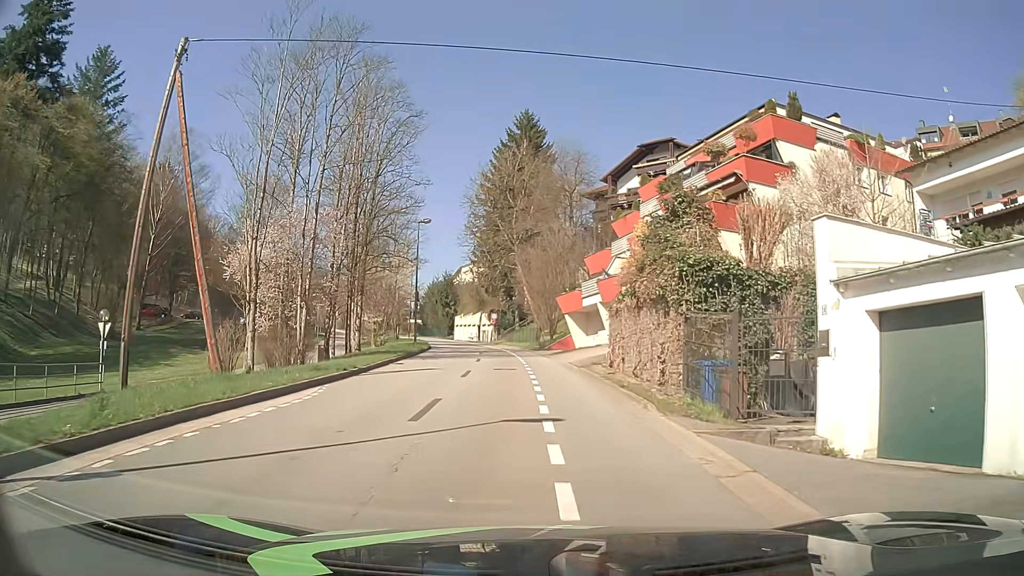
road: tertiary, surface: asphalt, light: Day
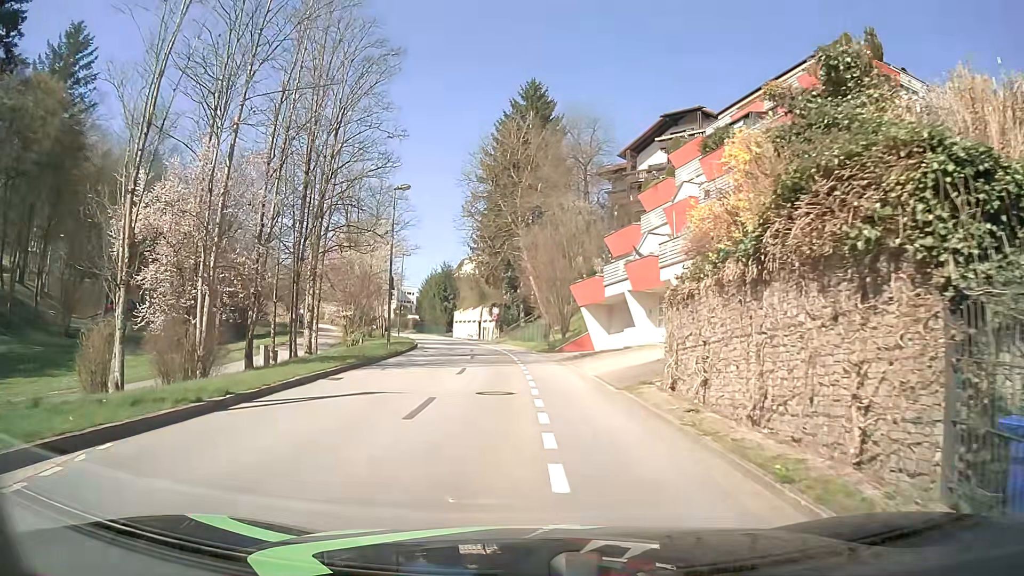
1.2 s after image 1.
(0.0, +9.2) m; 0°
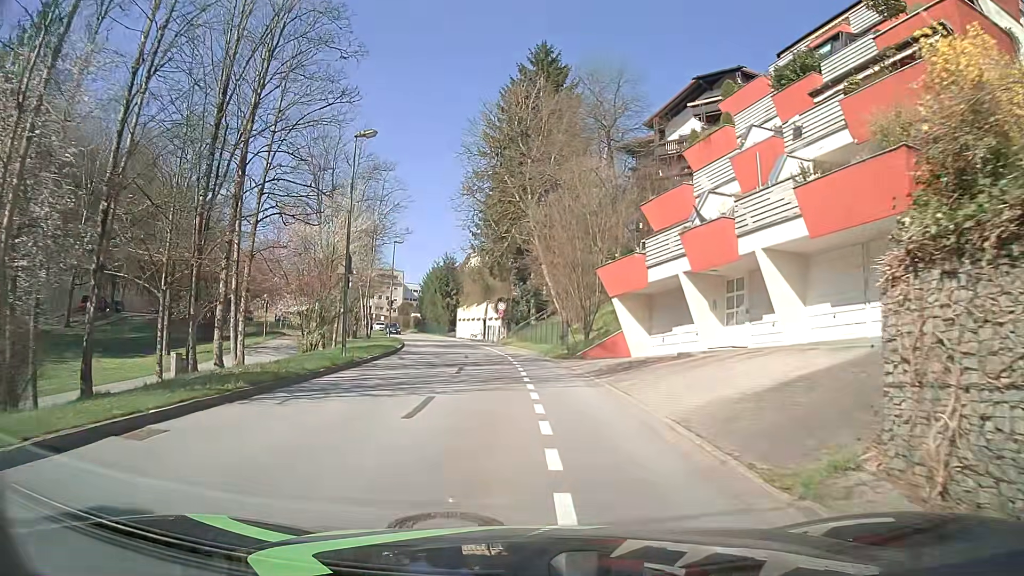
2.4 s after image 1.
(-0.1, +9.2) m; -1°
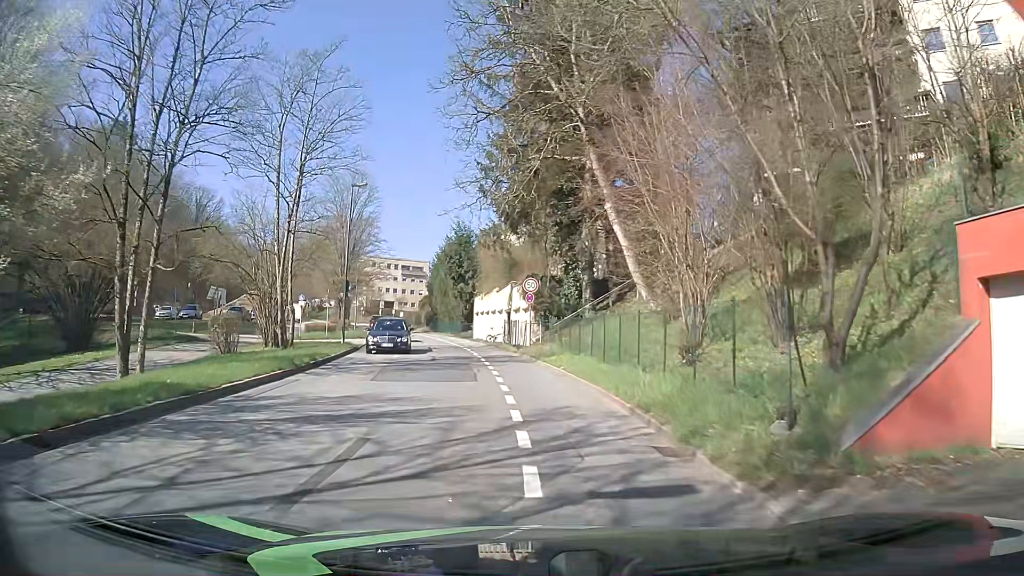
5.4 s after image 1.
(-0.4, +23.1) m; -3°
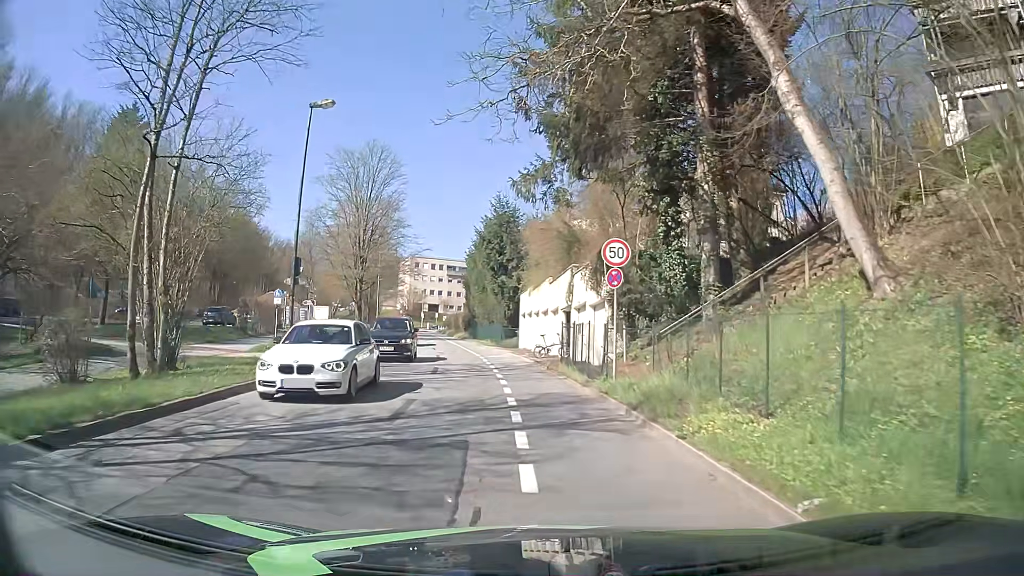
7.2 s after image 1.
(-0.6, +13.9) m; -5°
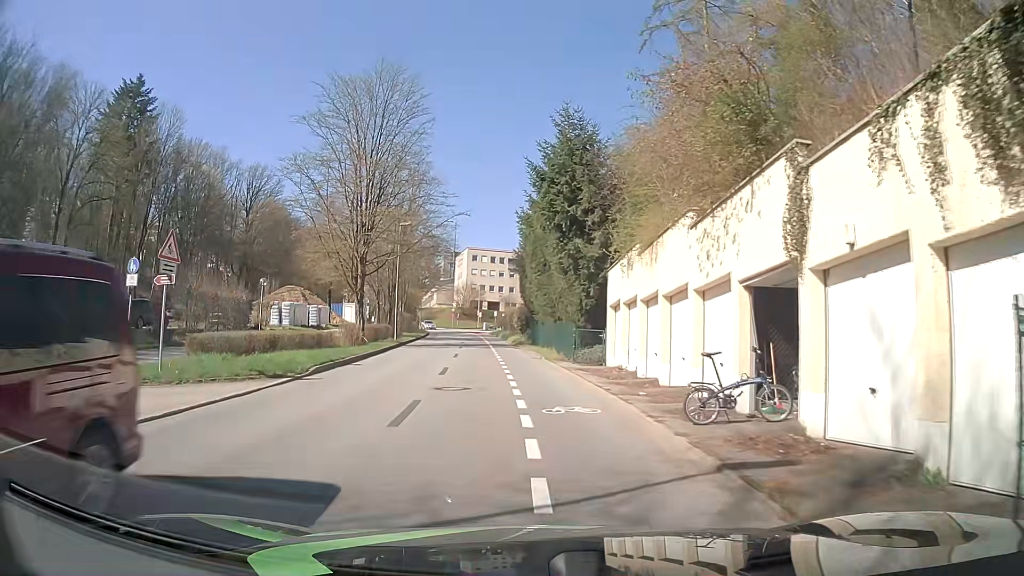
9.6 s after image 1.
(-0.9, +18.6) m; -4°
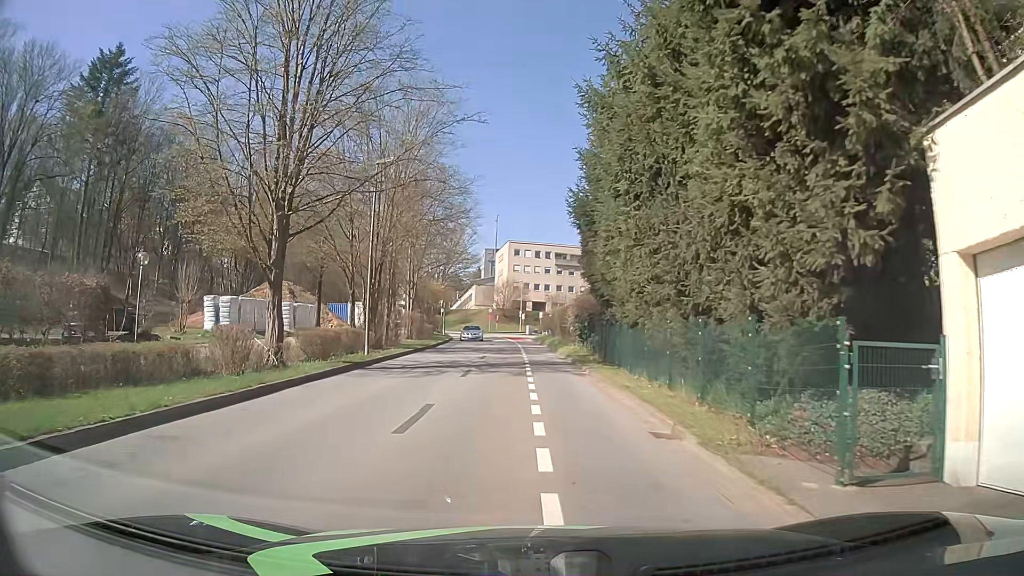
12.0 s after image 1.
(-1.2, +18.7) m; -5°
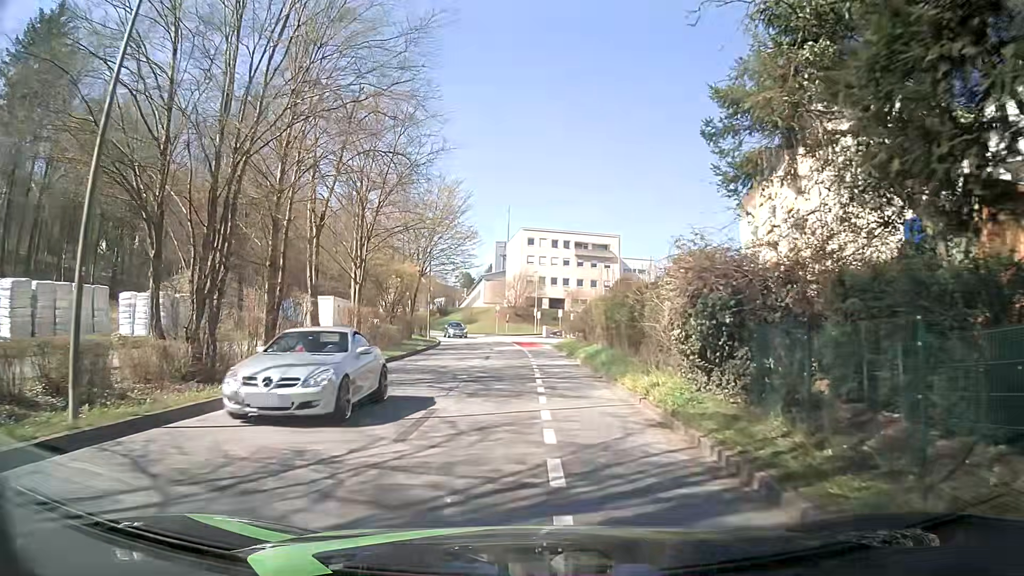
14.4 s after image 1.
(-0.5, +18.7) m; -2°
(0, +10) (0, +20) (0, +30) (-1, +40) (-2, +50) (-4, +60) (-7, +69) (-10, +79) (-14, +88) (-18, +97) m
